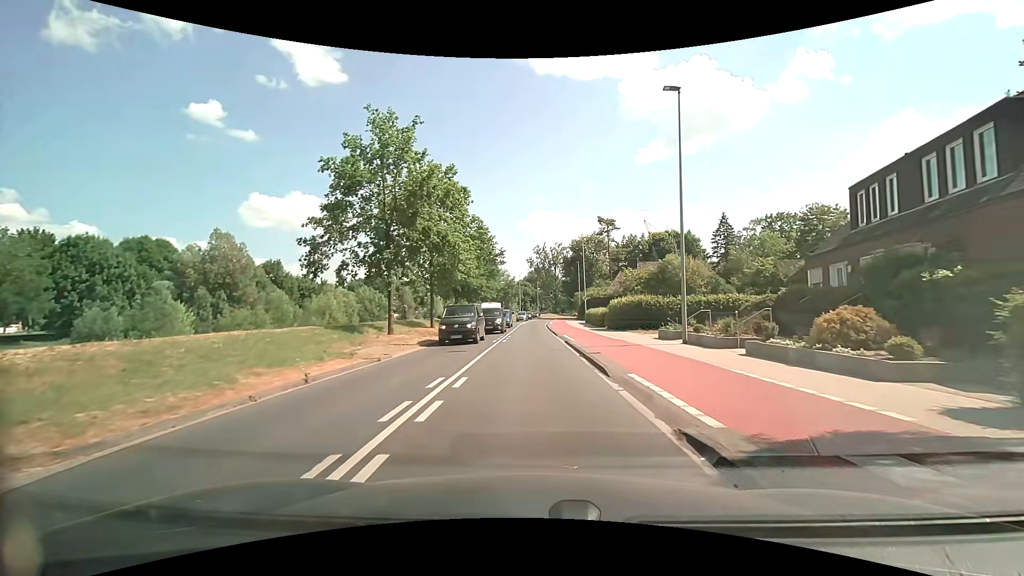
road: secondary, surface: asphalt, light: Day
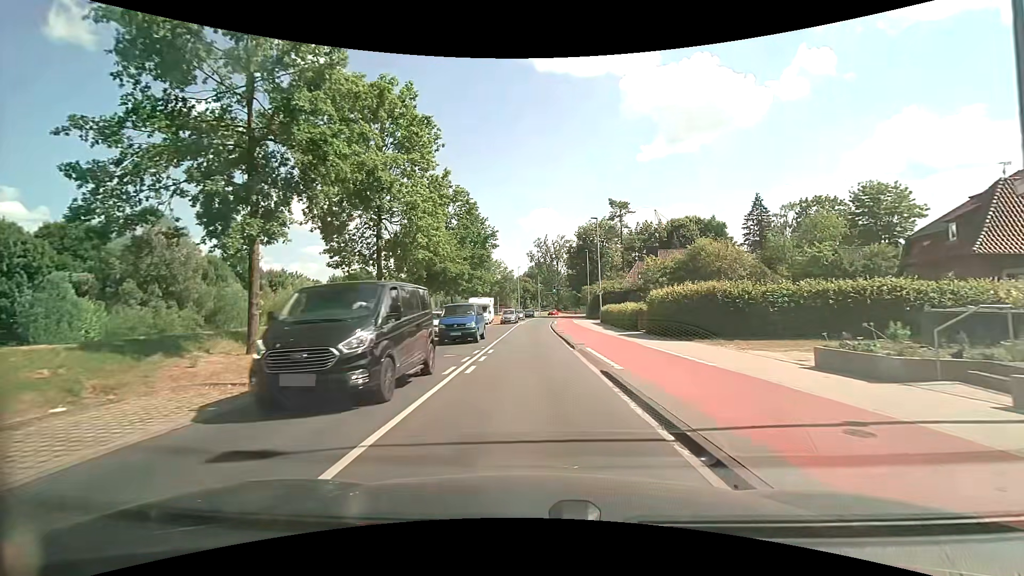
(0.0, +13.7) m; 0°
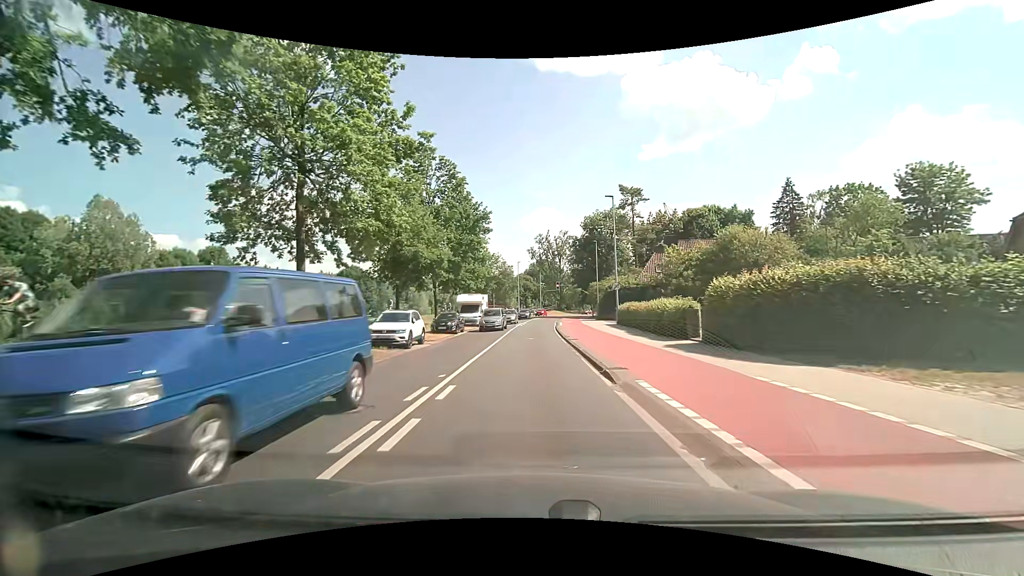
(0.0, +9.1) m; 0°
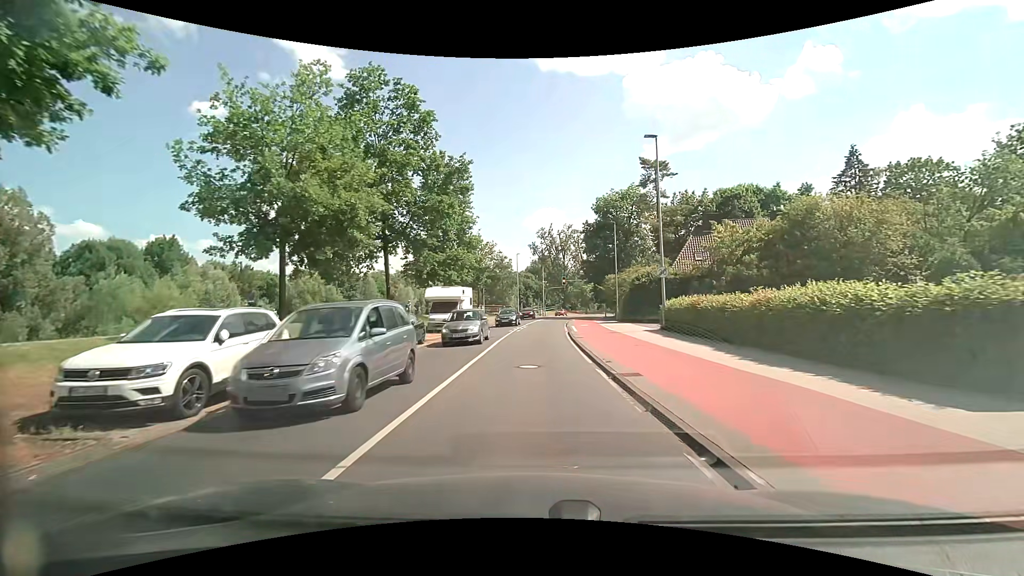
(0.0, +13.7) m; 0°
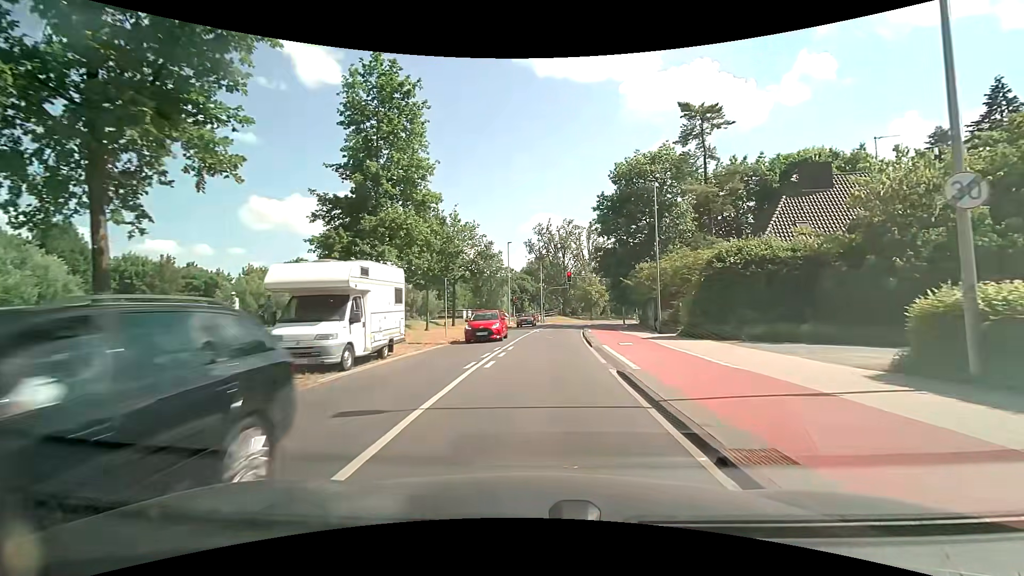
(+0.1, +18.3) m; 0°
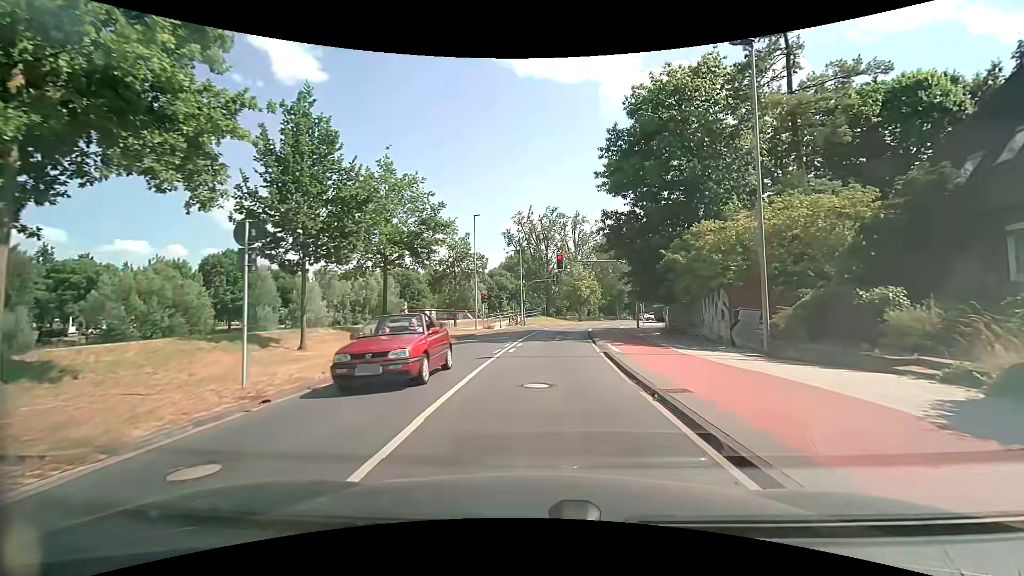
(+0.4, +17.5) m; +3°
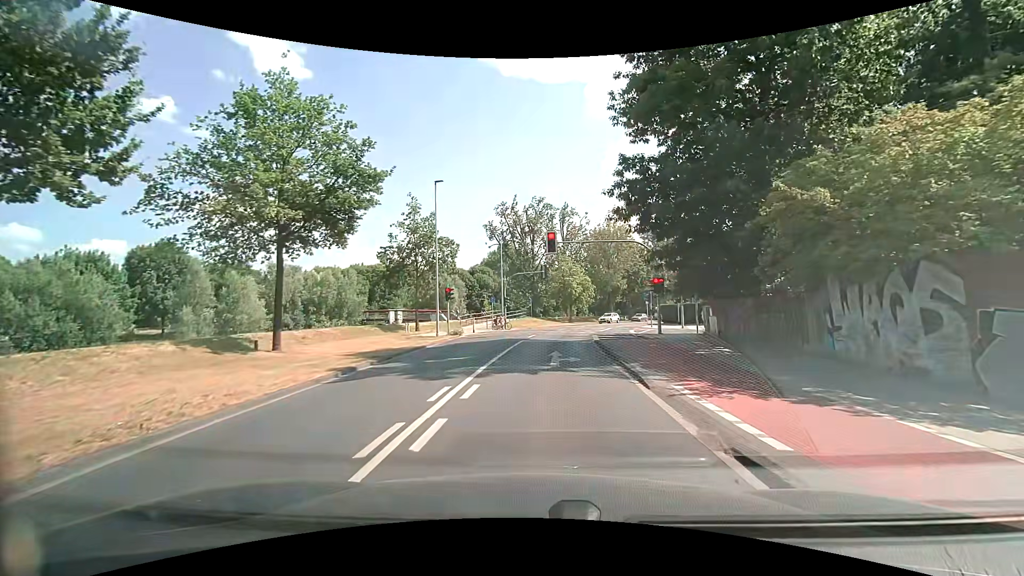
(+0.1, +11.5) m; +1°
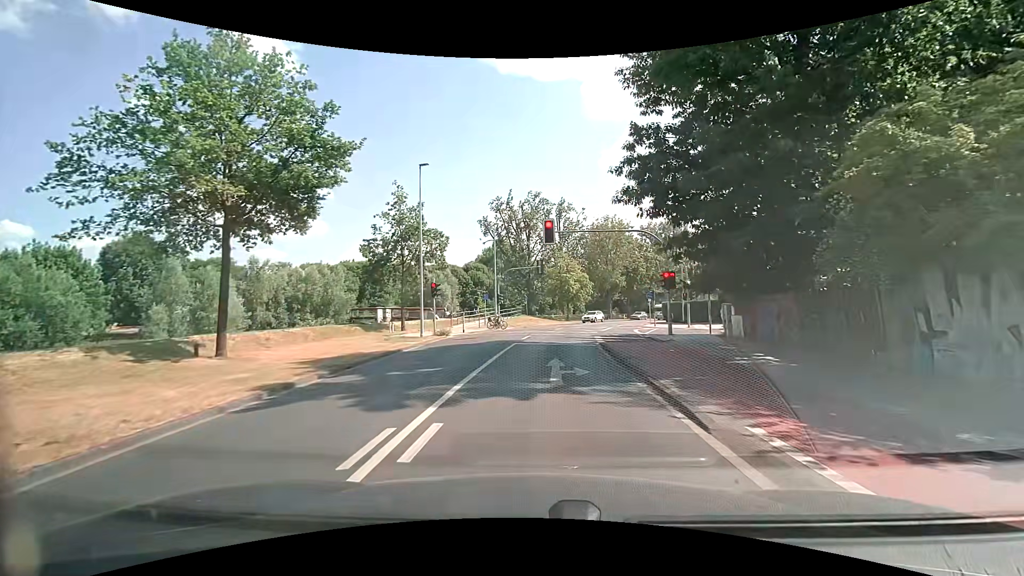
(0.0, +3.2) m; +1°
